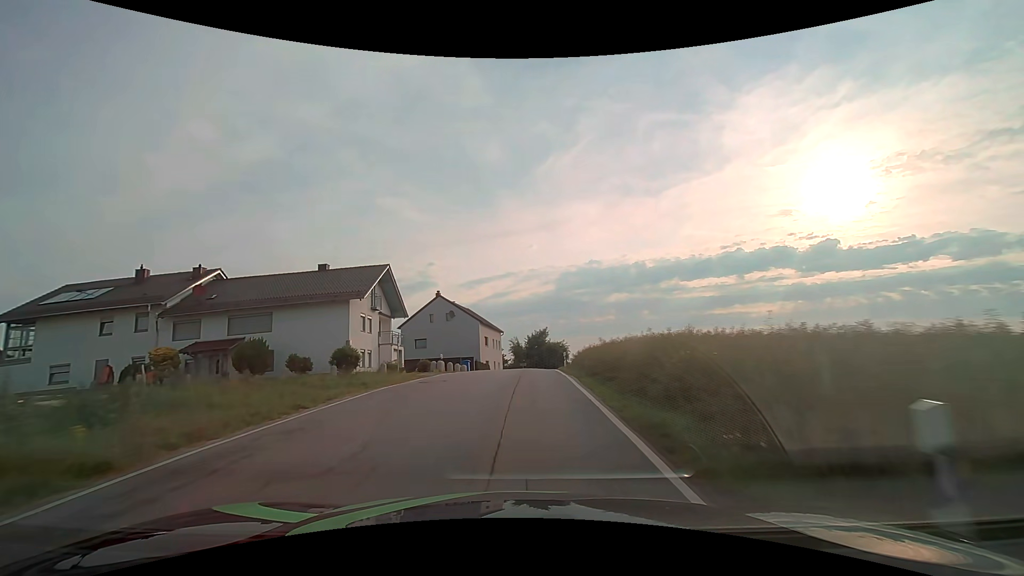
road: secondary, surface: asphalt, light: Day
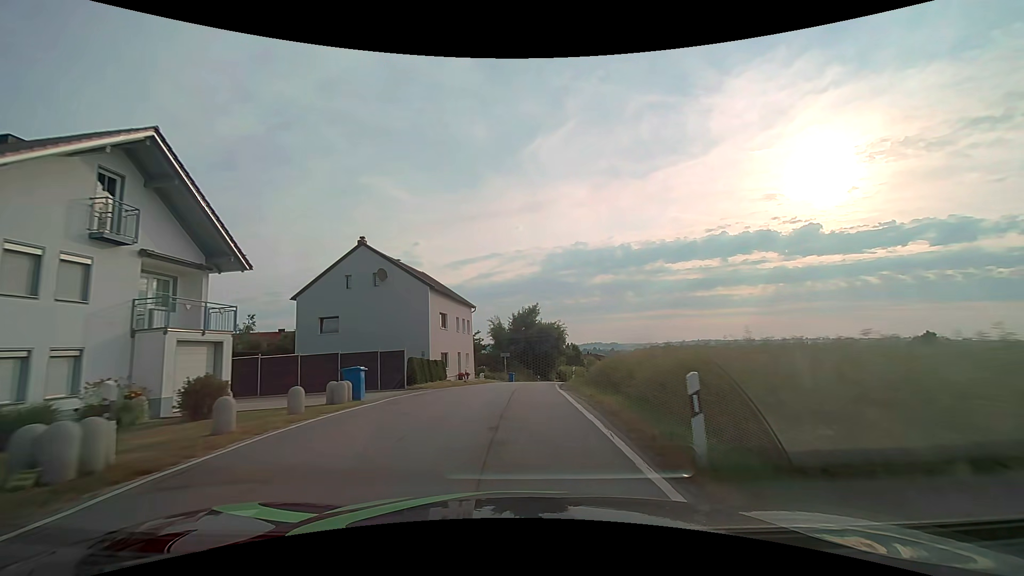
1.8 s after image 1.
(+0.4, +23.4) m; +1°
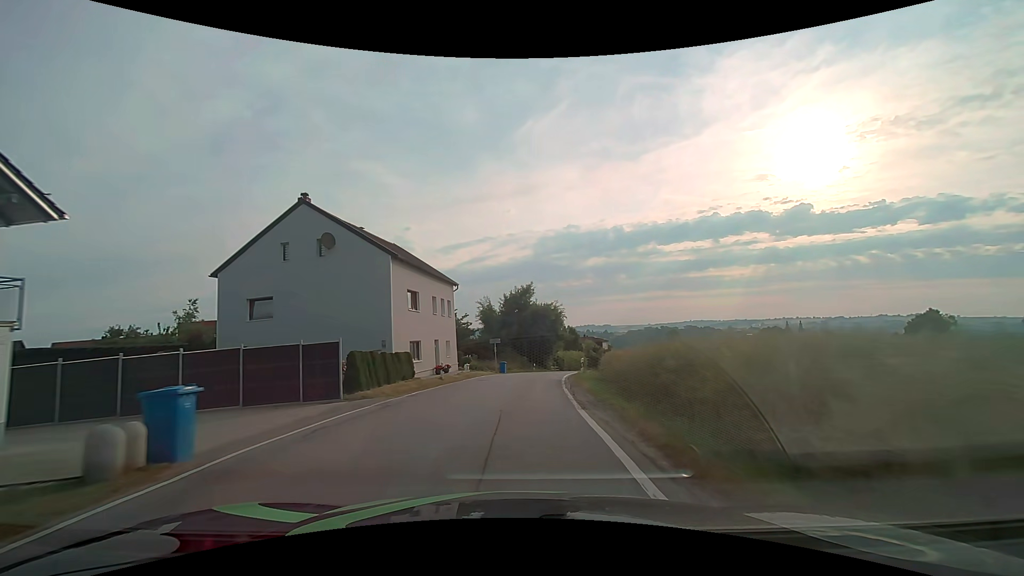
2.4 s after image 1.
(+0.1, +7.9) m; +1°
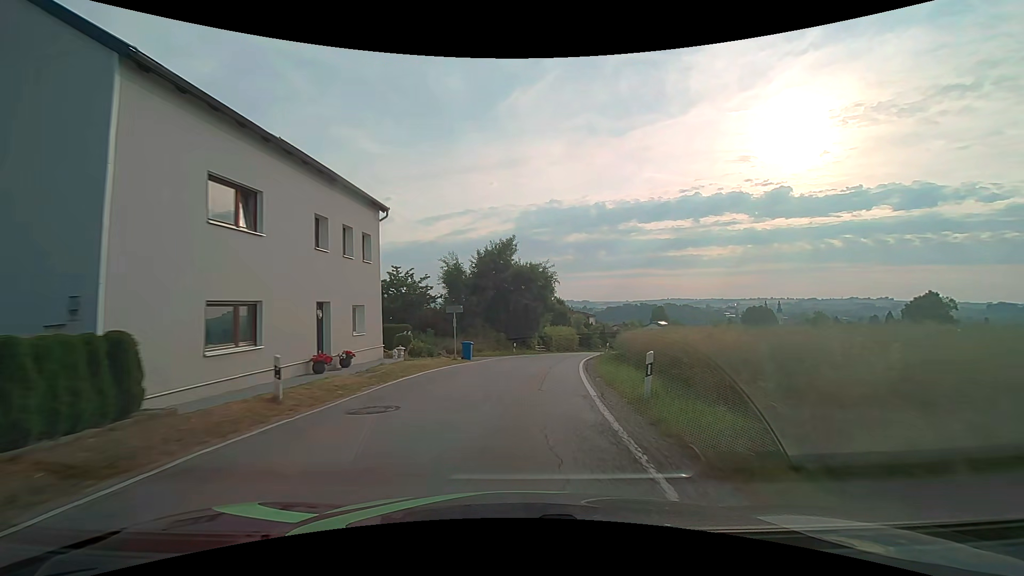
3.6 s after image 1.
(+0.2, +16.0) m; +2°
